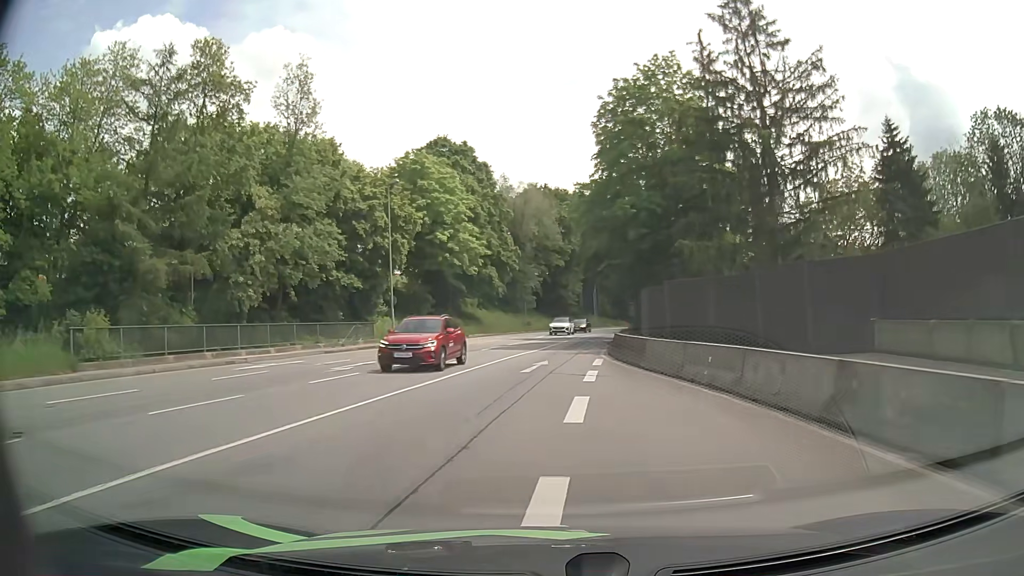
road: primary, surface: asphalt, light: Day
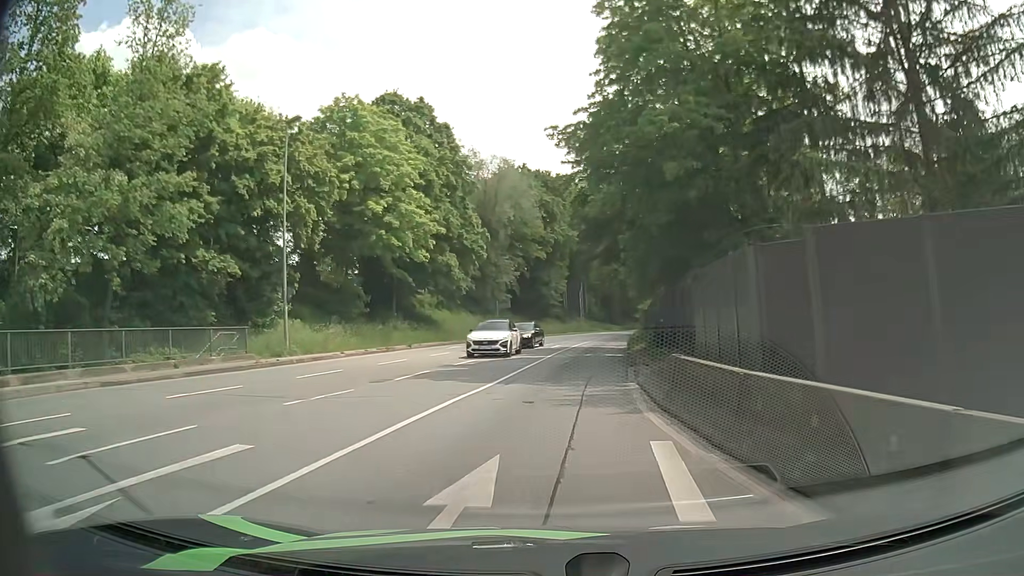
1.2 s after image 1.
(+0.2, +15.4) m; +2°
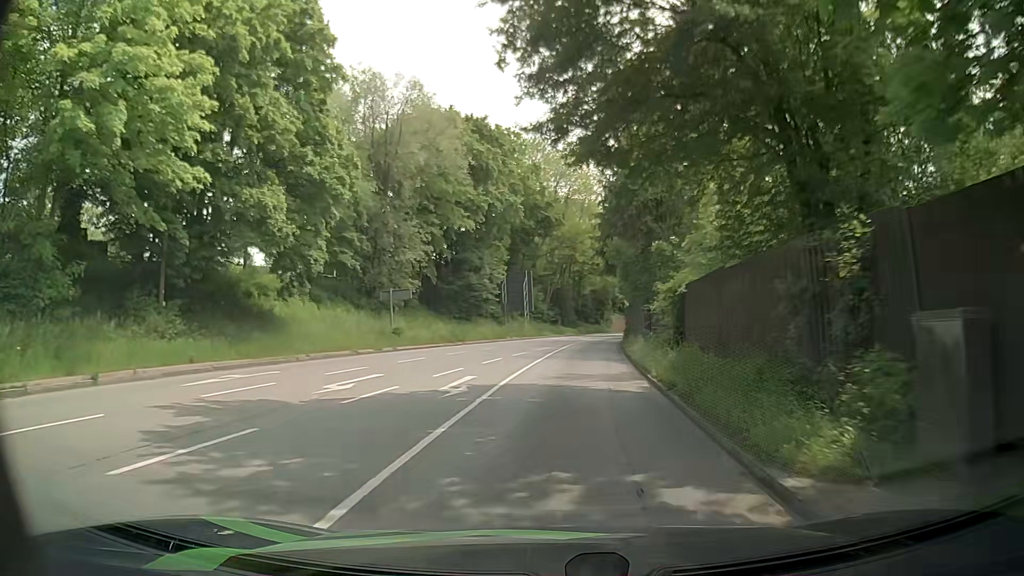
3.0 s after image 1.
(+0.9, +23.9) m; +5°
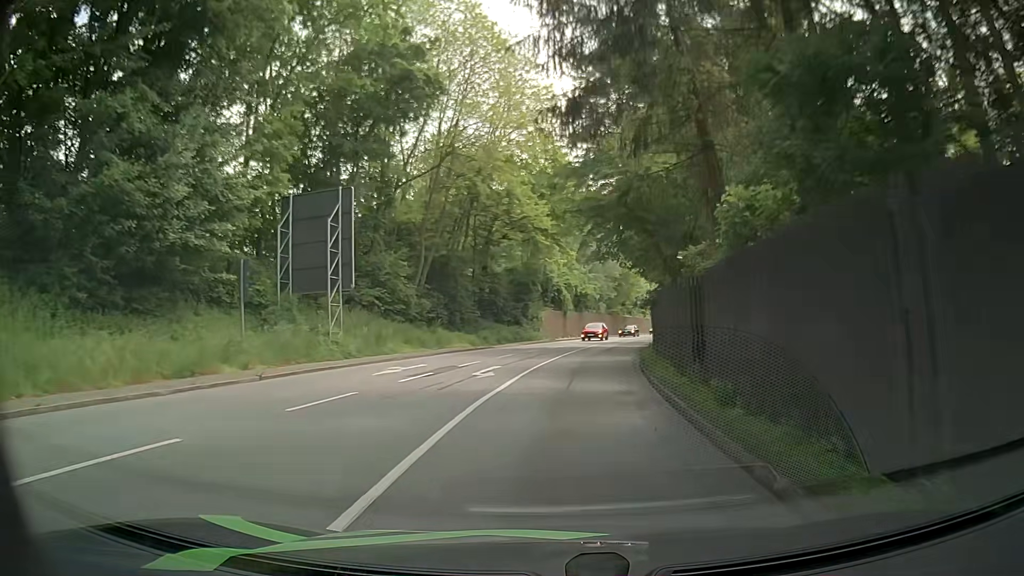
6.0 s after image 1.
(+2.1, +42.6) m; +6°
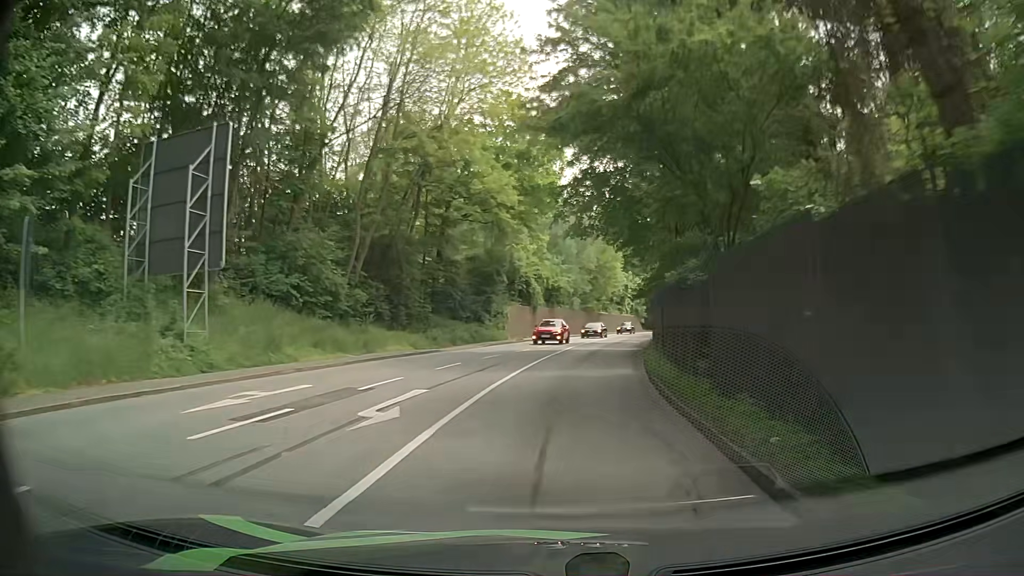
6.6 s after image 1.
(+0.2, +8.8) m; +2°
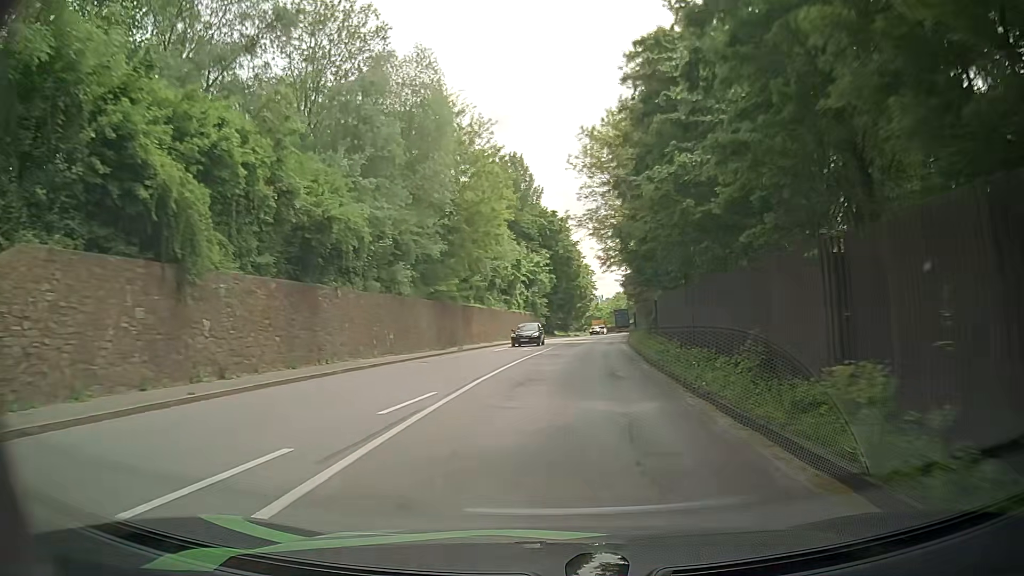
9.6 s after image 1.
(+4.4, +44.4) m; +9°
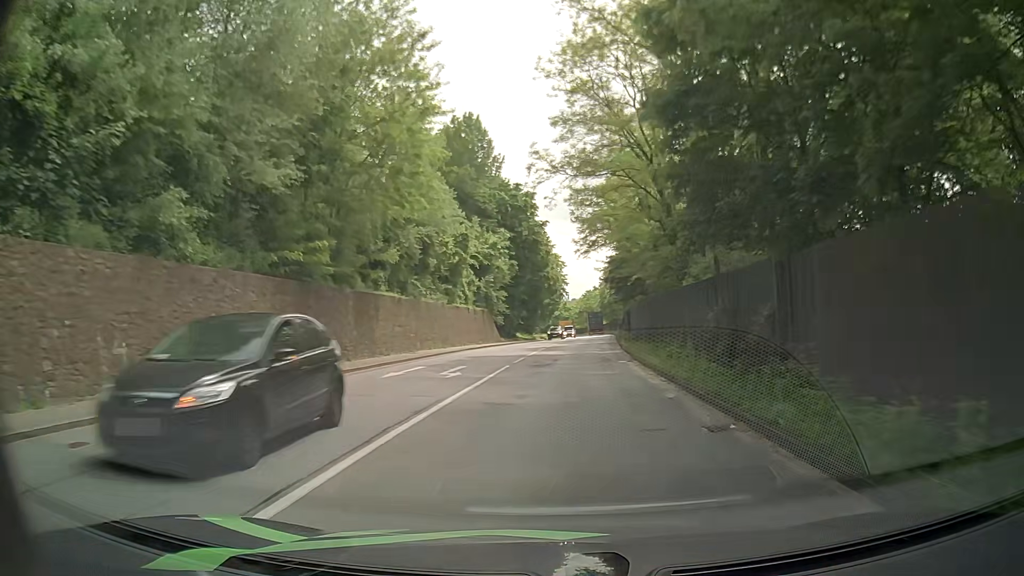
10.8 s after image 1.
(+0.7, +18.2) m; +3°
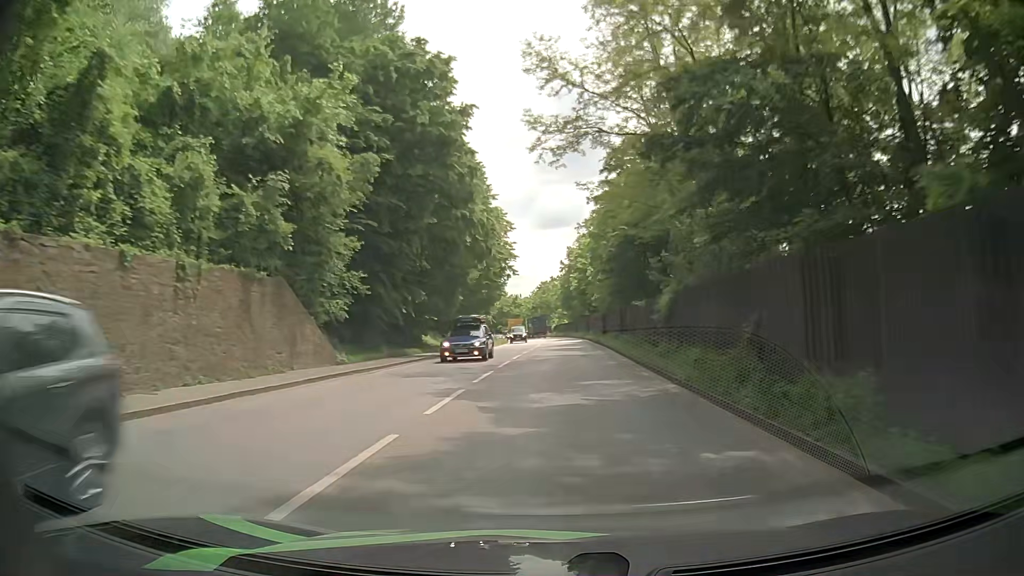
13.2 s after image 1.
(+1.5, +38.1) m; +5°
(0, +10) (0, +20) (0, +30) (0, +40) (0, +50) (0, +60) (0, +70) (0, +80) (0, +90) (-1, +100) m
